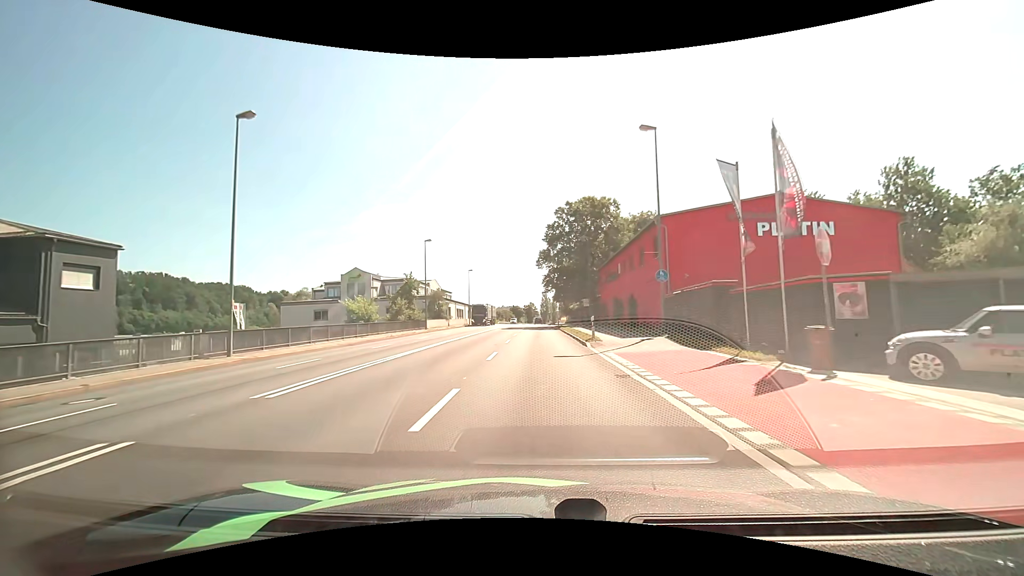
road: primary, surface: asphalt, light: Day
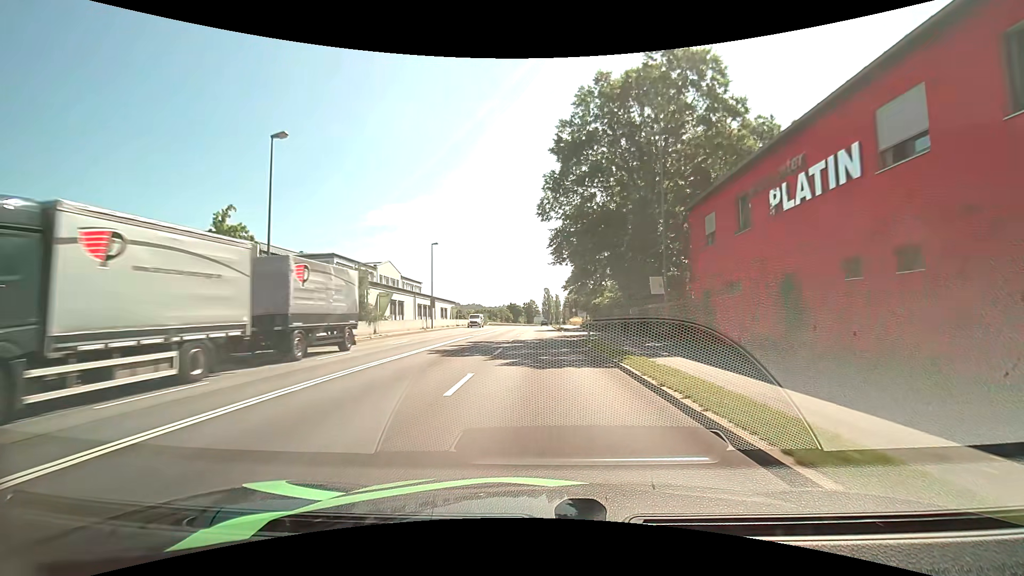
(0.0, +33.7) m; 0°
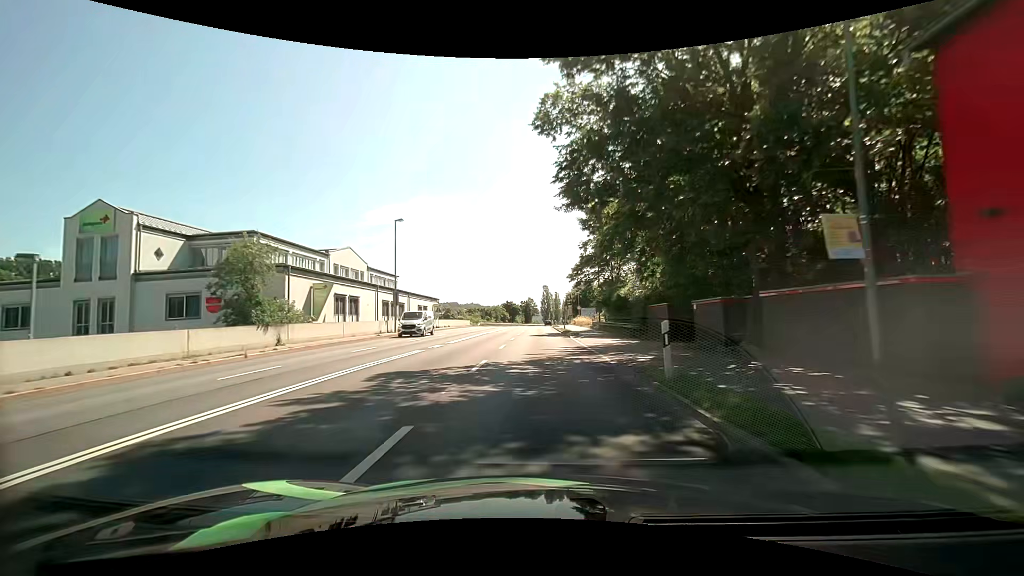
(-0.1, +14.7) m; 0°
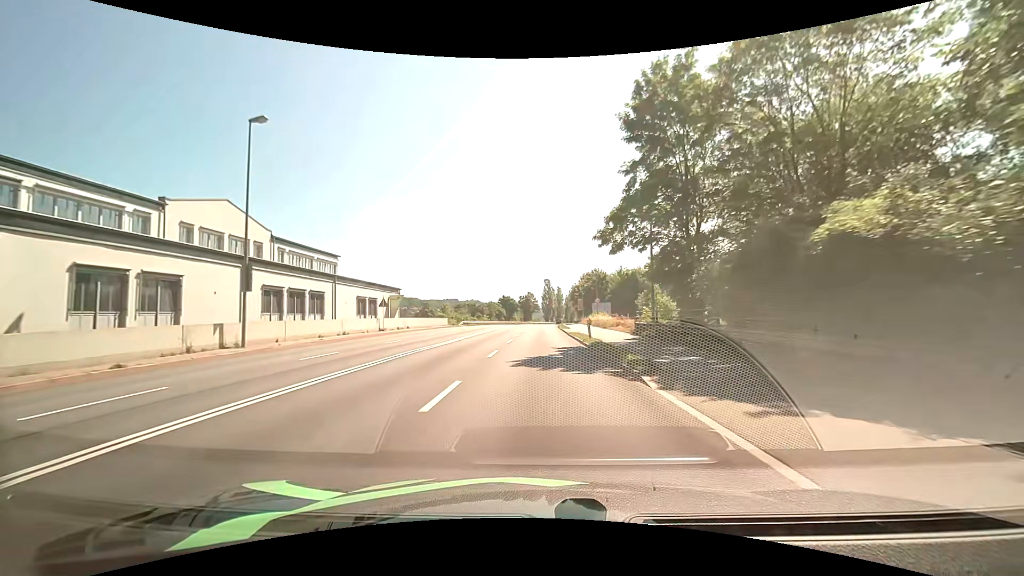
(-0.1, +23.1) m; 0°
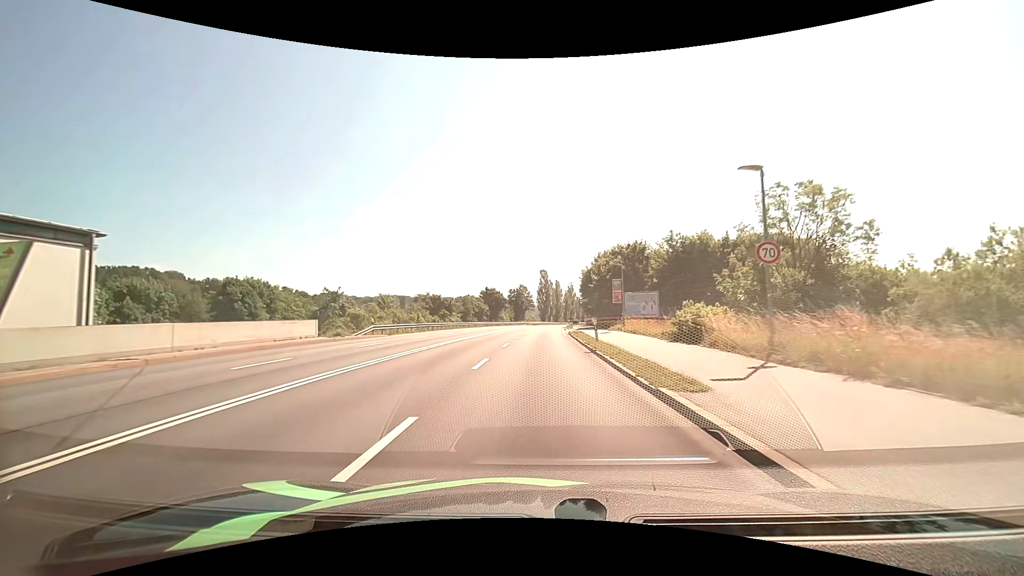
(+0.2, +39.7) m; 0°
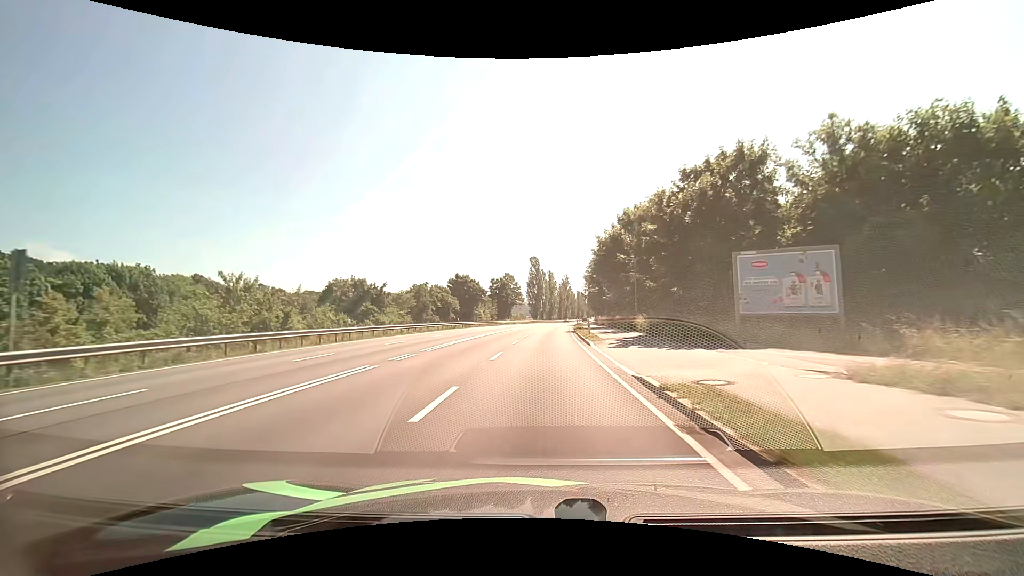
(+0.5, +33.2) m; +1°
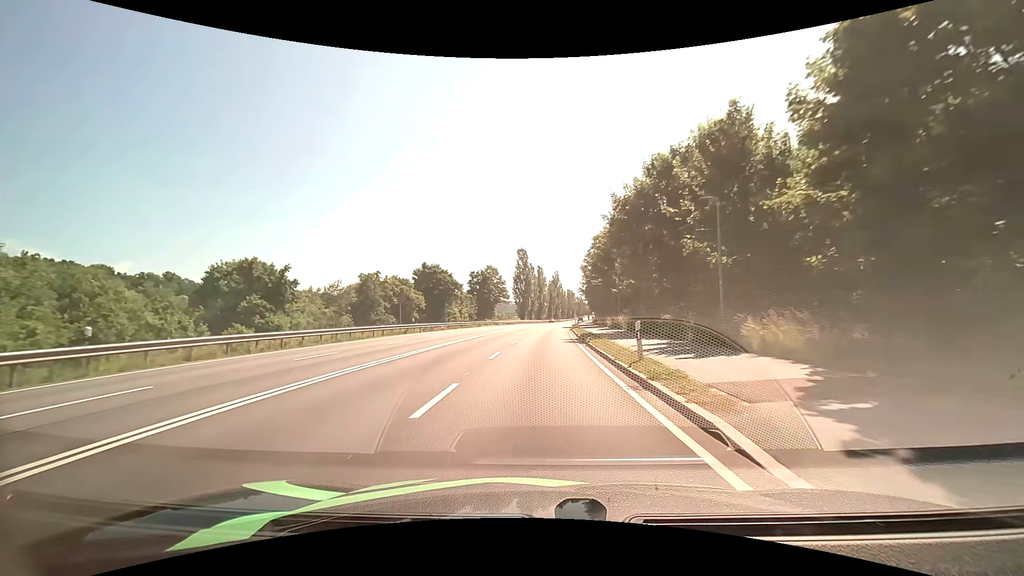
(+0.2, +17.7) m; +1°
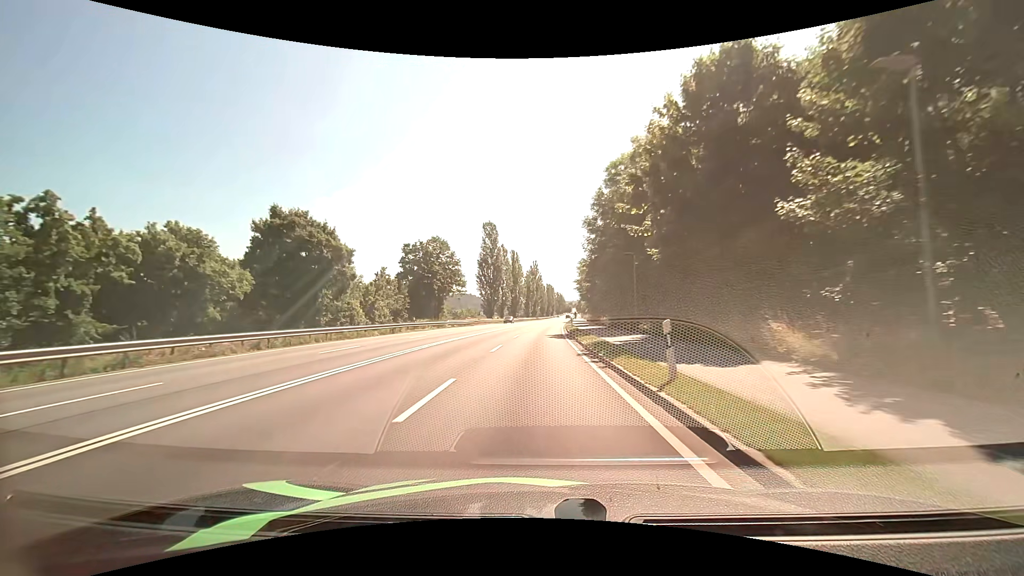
(+0.8, +36.2) m; +3°
(0, +10) (0, +20) (0, +30) (+1, +40) (+1, +50) (+1, +60) (+2, +70) (+2, +80) (+3, +90) (+4, +100) m
